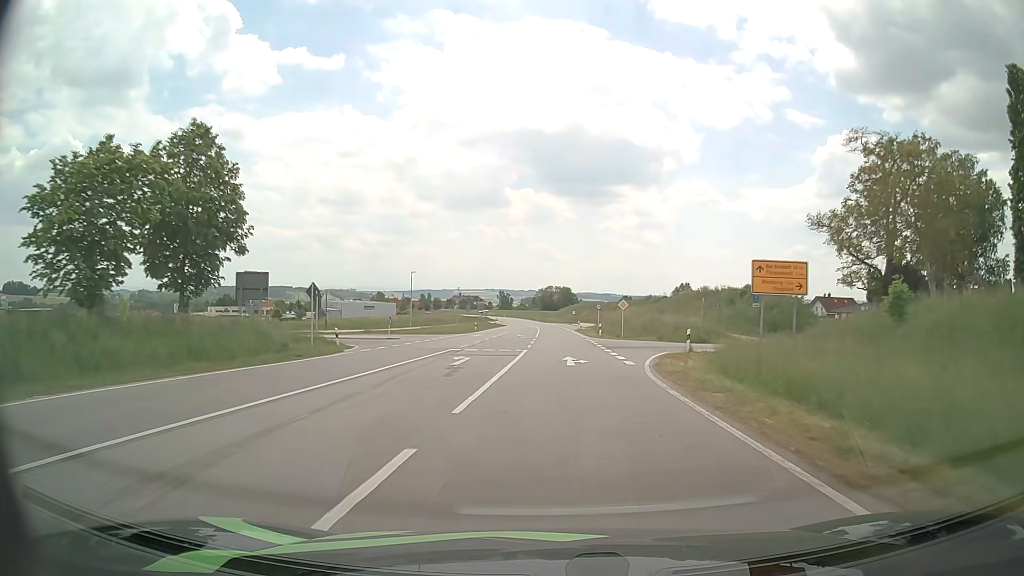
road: secondary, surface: asphalt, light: Day
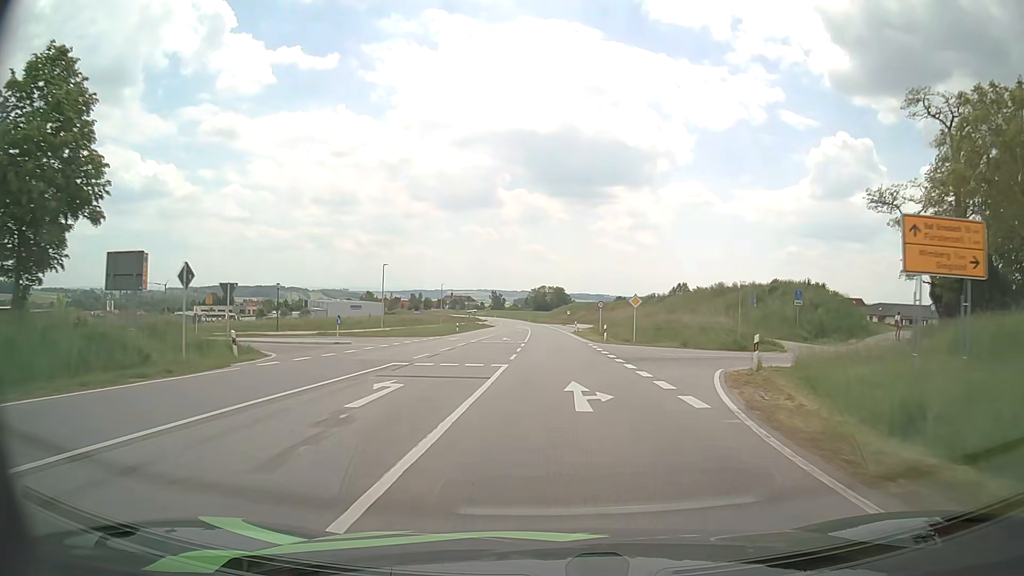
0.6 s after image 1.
(0.0, +10.4) m; +1°
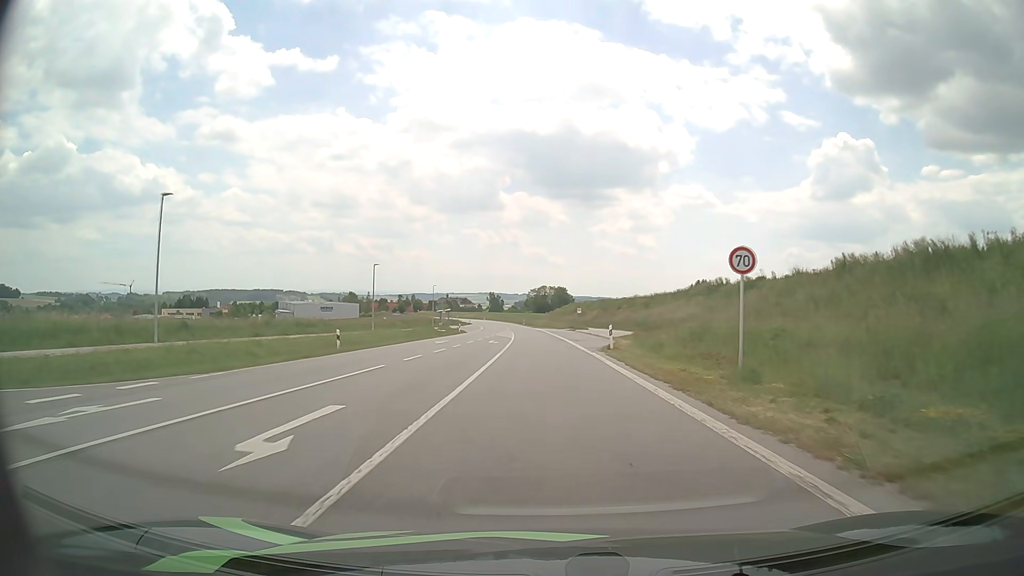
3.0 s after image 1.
(+0.3, +40.4) m; 0°
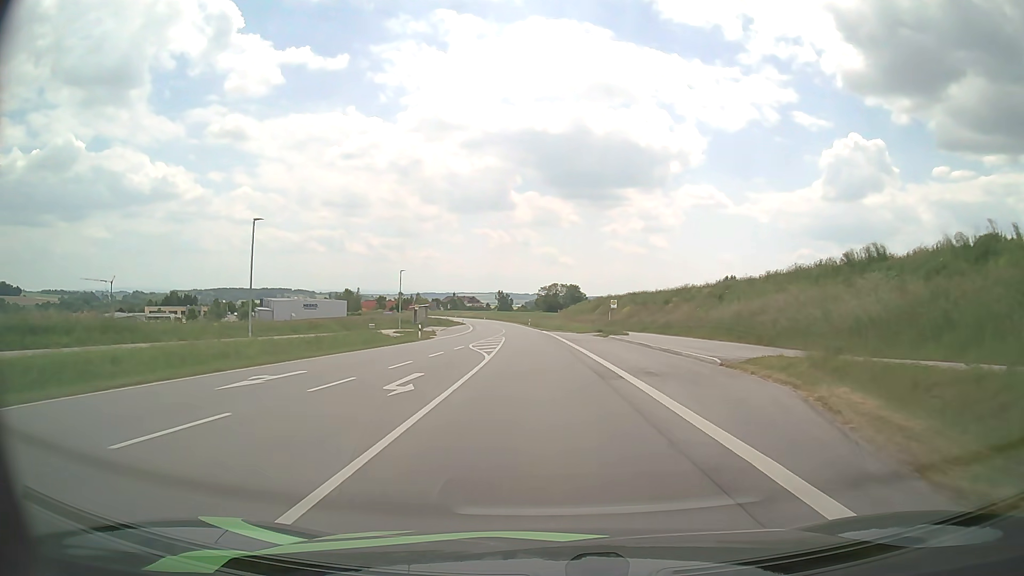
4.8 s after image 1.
(-0.3, +29.2) m; -1°
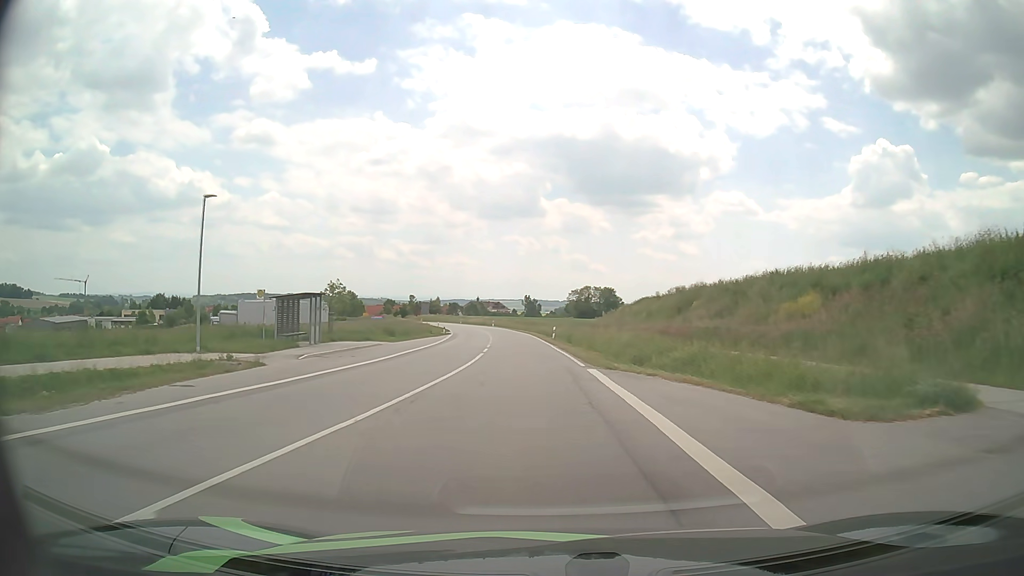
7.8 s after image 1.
(-0.7, +46.9) m; -2°
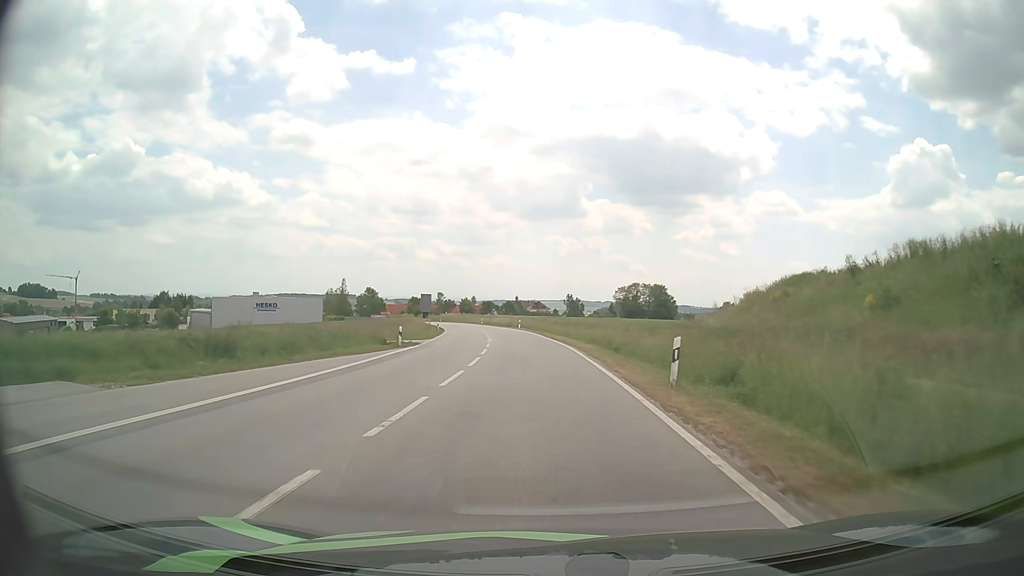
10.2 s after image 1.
(-1.0, +36.1) m; -4°
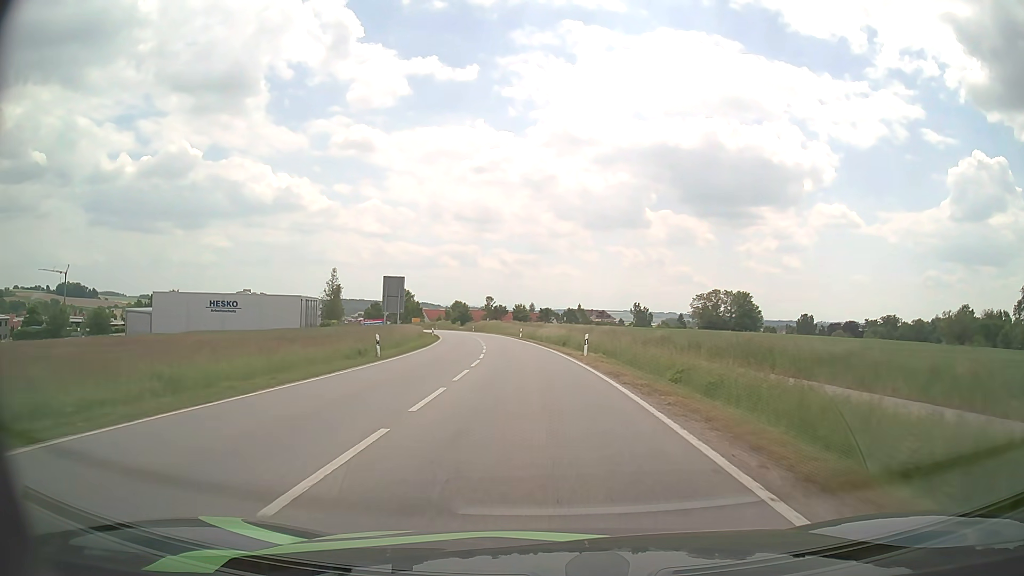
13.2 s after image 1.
(-1.9, +46.0) m; -5°
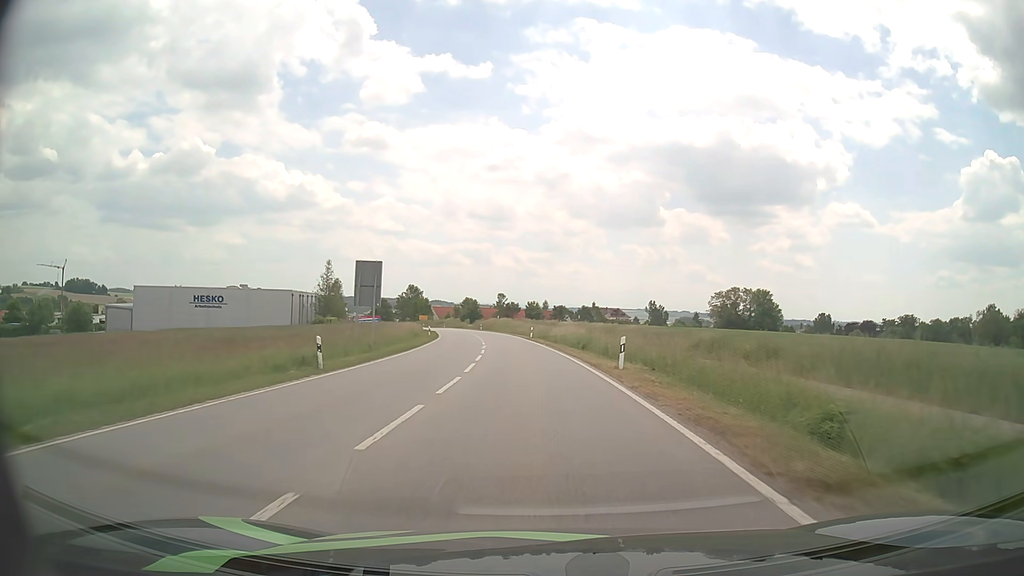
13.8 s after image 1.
(-0.1, +9.4) m; -1°
(0, +10) (0, +20) (-1, +30) (-2, +40) (-3, +50) (-4, +60) (-5, +70) (-7, +80) (-9, +89) (-11, +99) m
